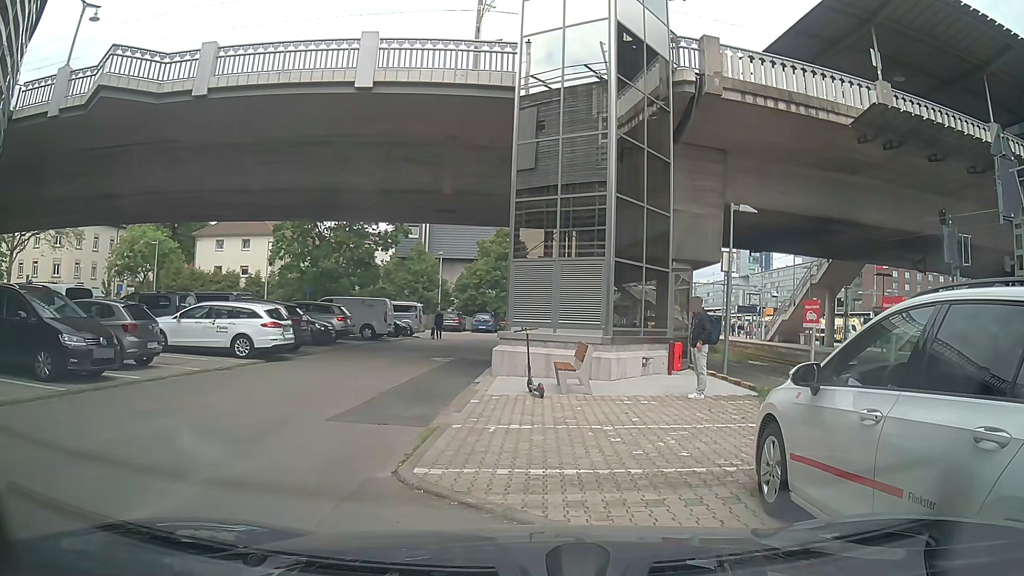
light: Day
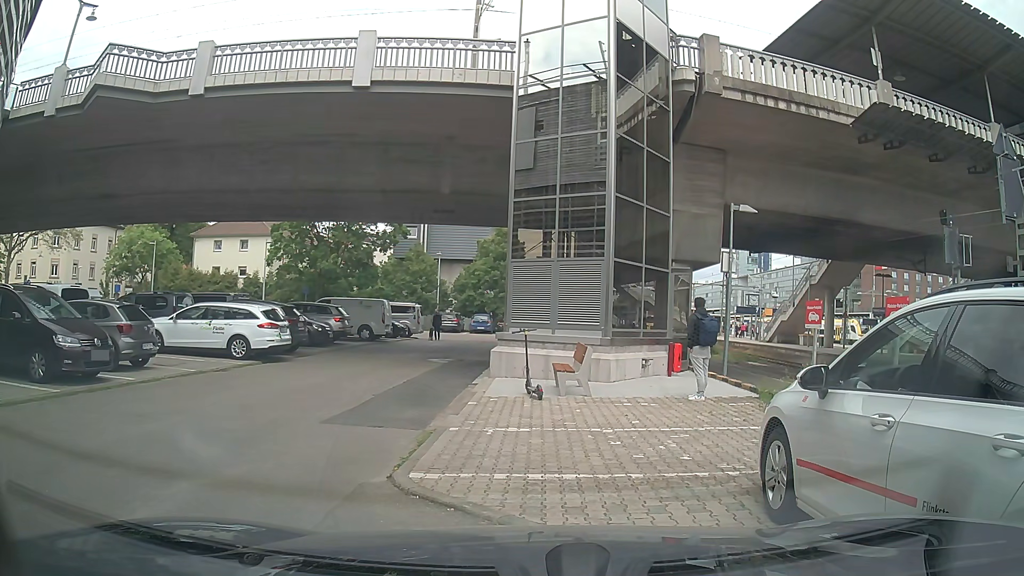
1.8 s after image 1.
(0.0, +0.2) m; 0°
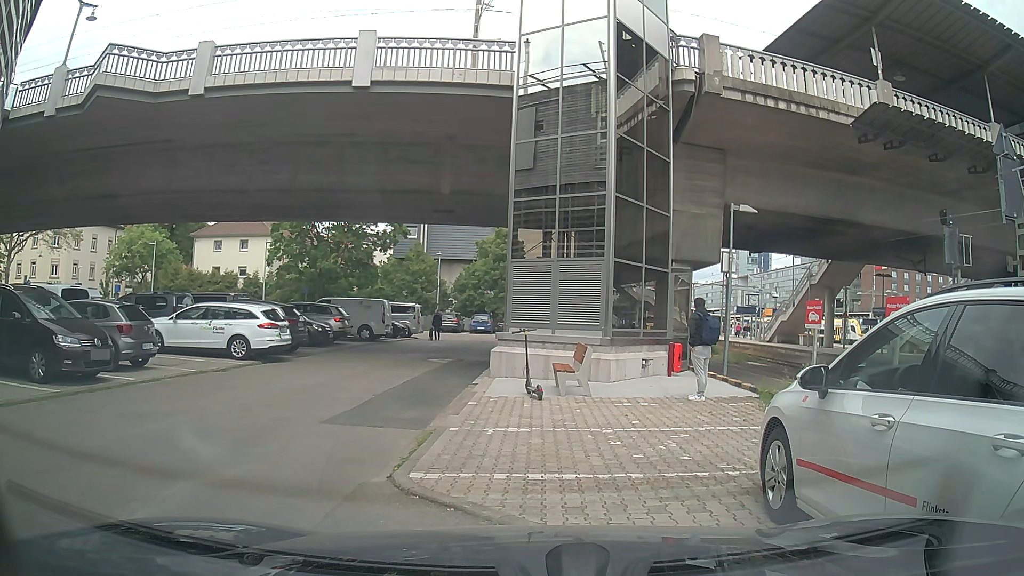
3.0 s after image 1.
(0.0, 0.0) m; 0°
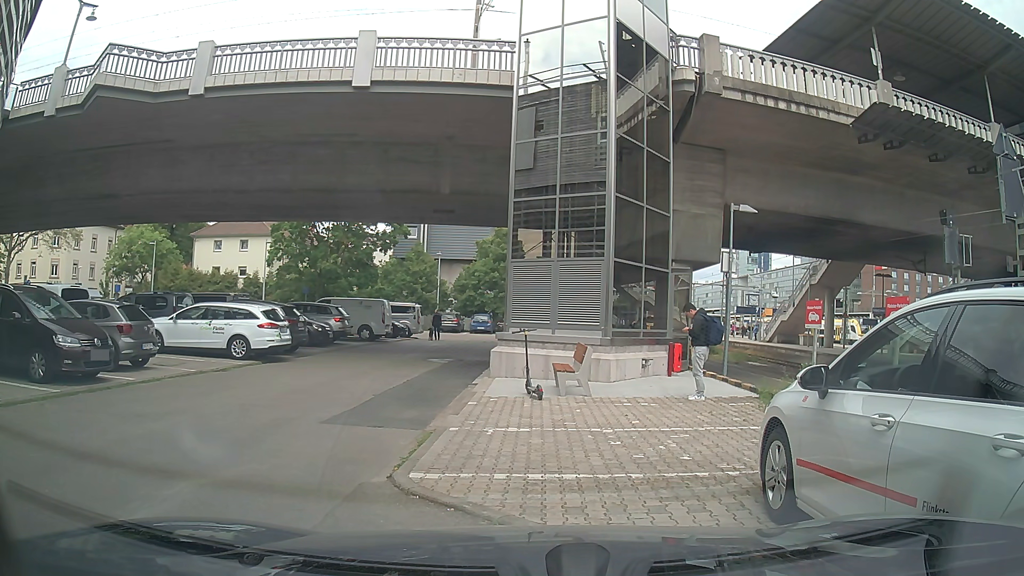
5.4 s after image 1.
(0.0, 0.0) m; 0°
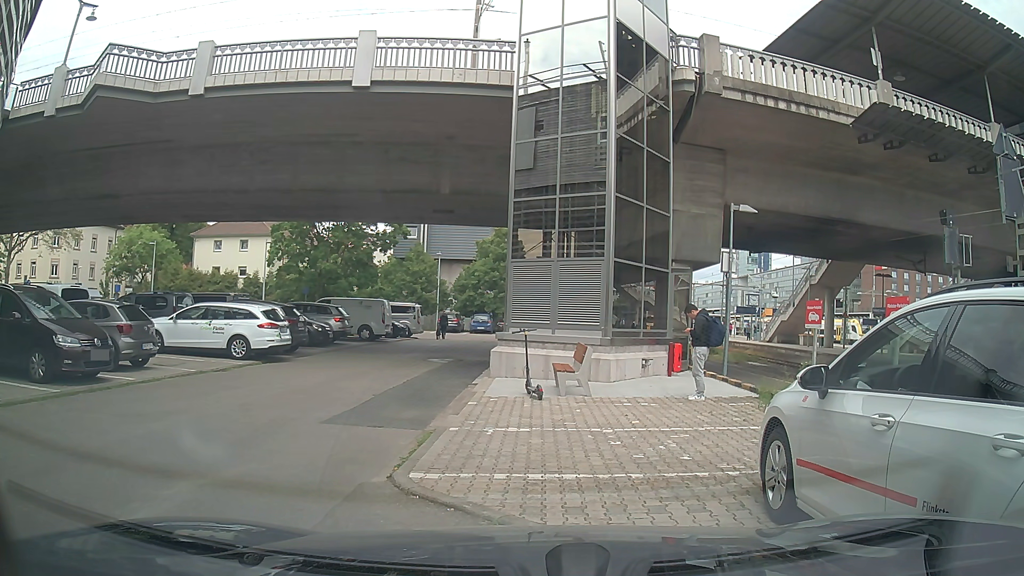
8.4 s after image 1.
(0.0, 0.0) m; 0°
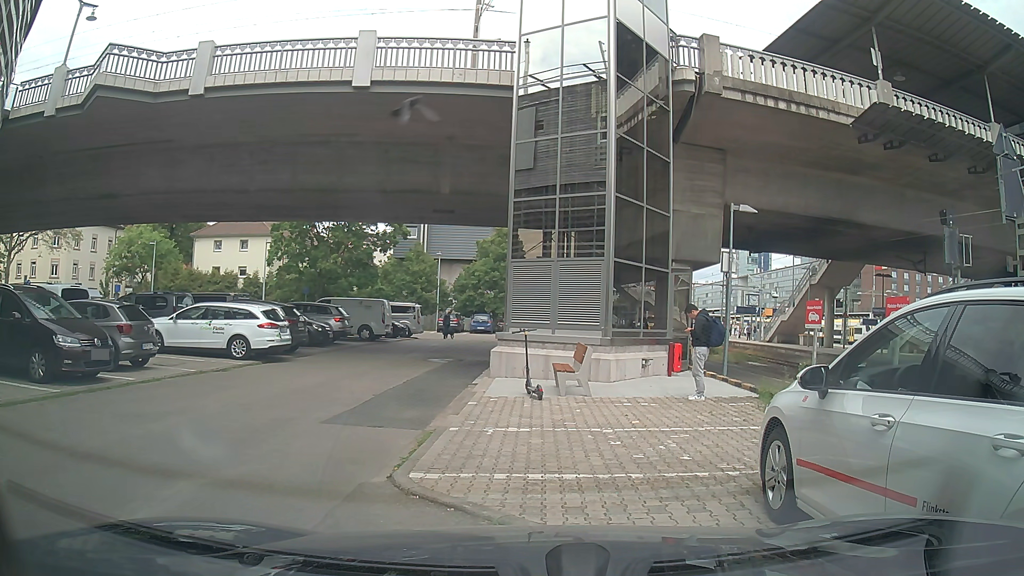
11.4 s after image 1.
(0.0, 0.0) m; 0°
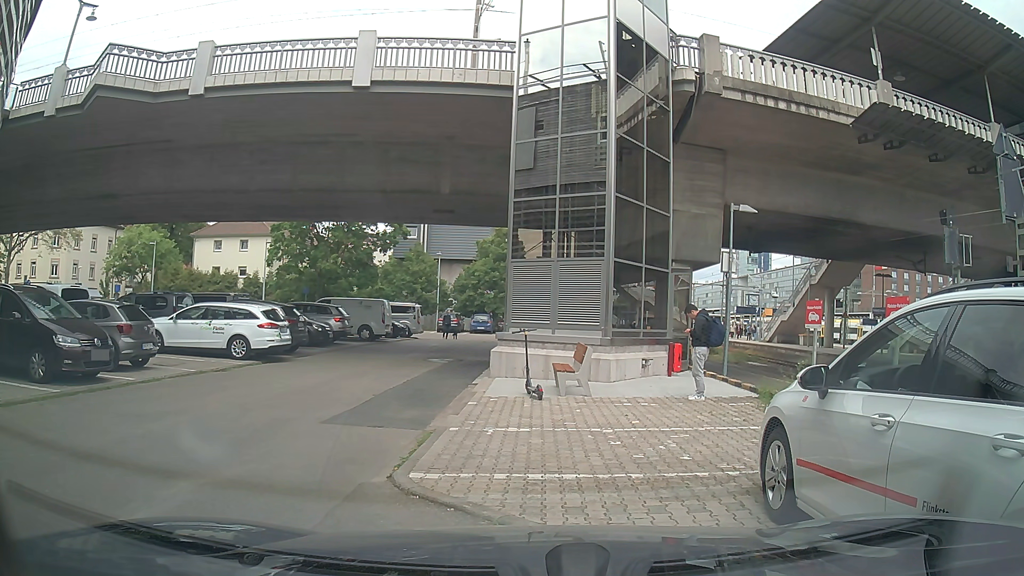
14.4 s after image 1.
(0.0, 0.0) m; 0°
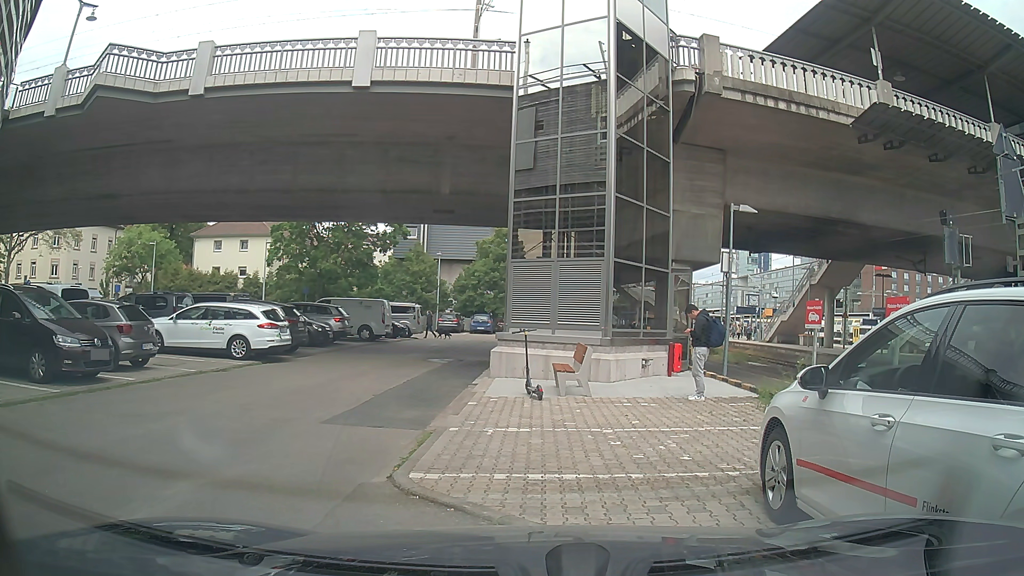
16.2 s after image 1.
(0.0, 0.0) m; 0°
